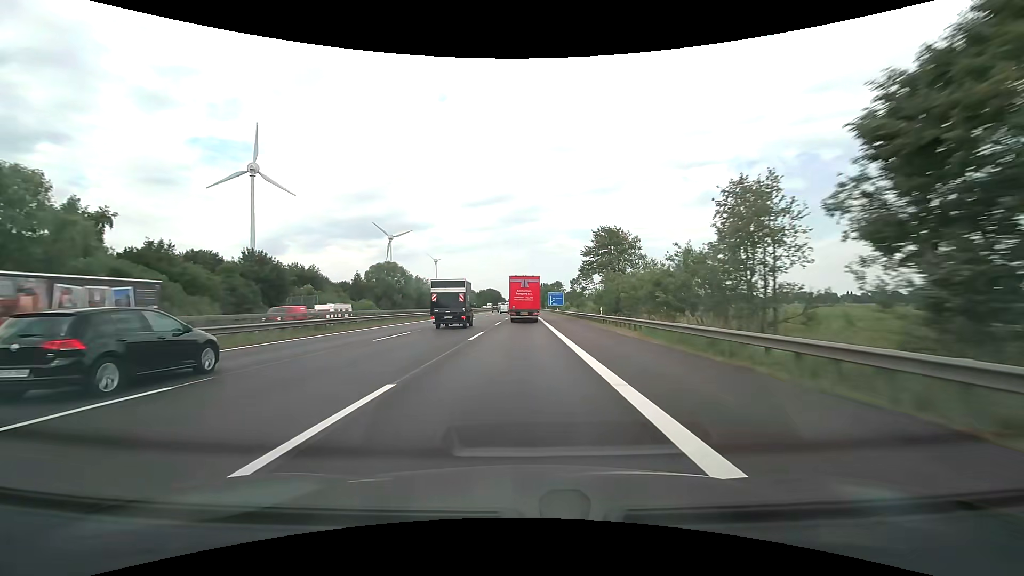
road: motorway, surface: asphalt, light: Day
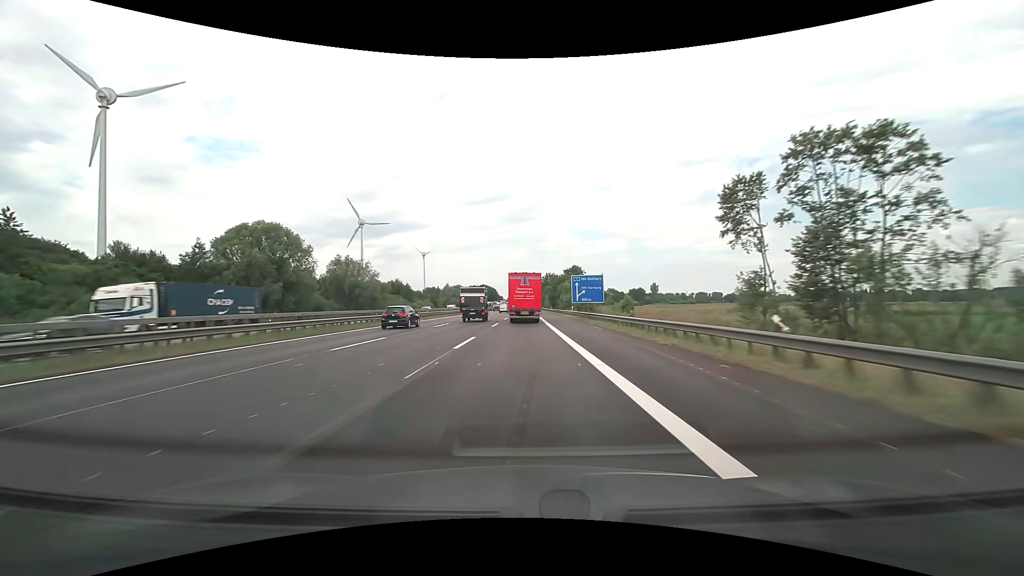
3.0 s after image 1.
(+0.1, +76.5) m; 0°
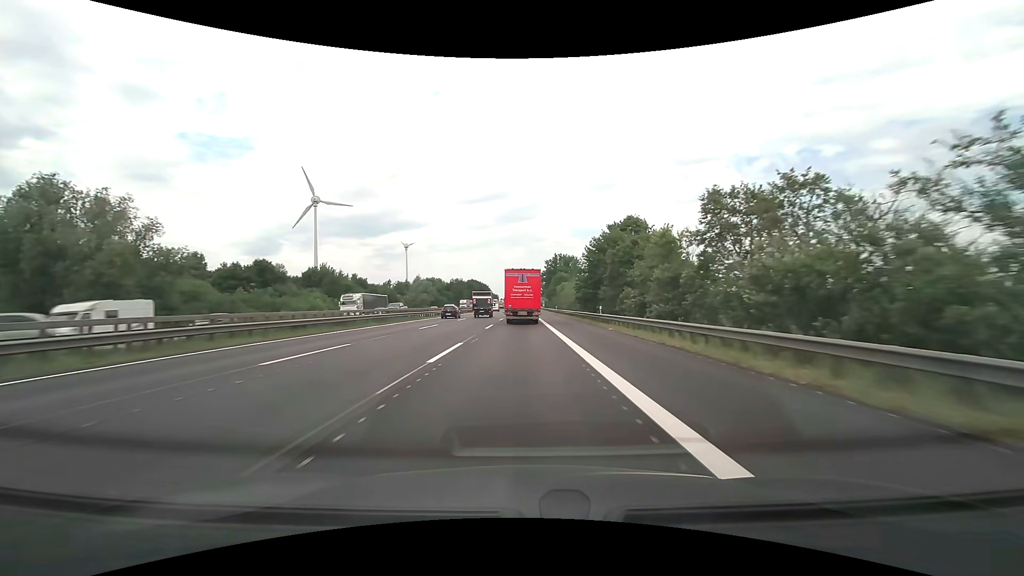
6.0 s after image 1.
(+0.1, +75.9) m; 0°
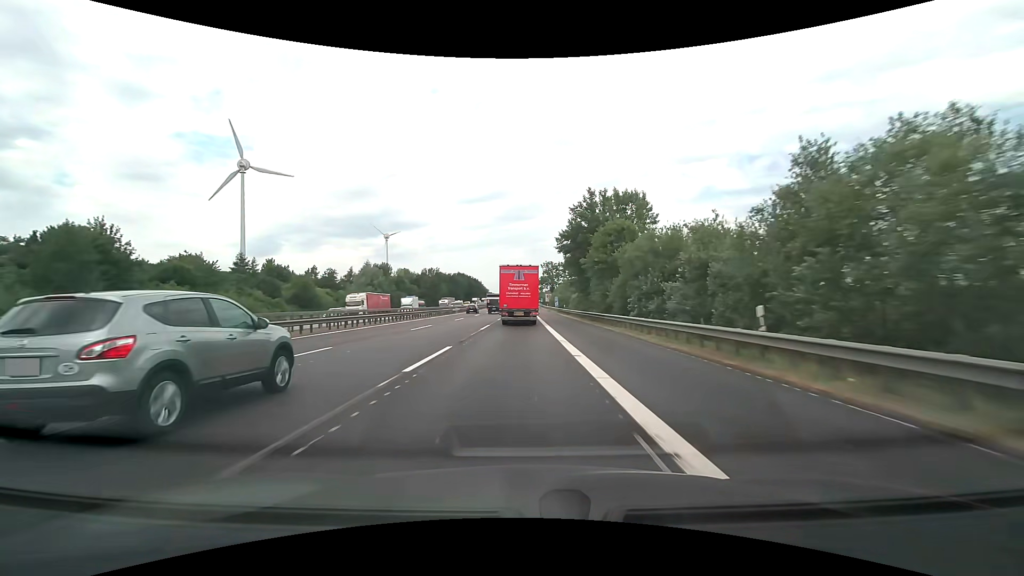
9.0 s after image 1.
(-0.1, +73.6) m; 0°
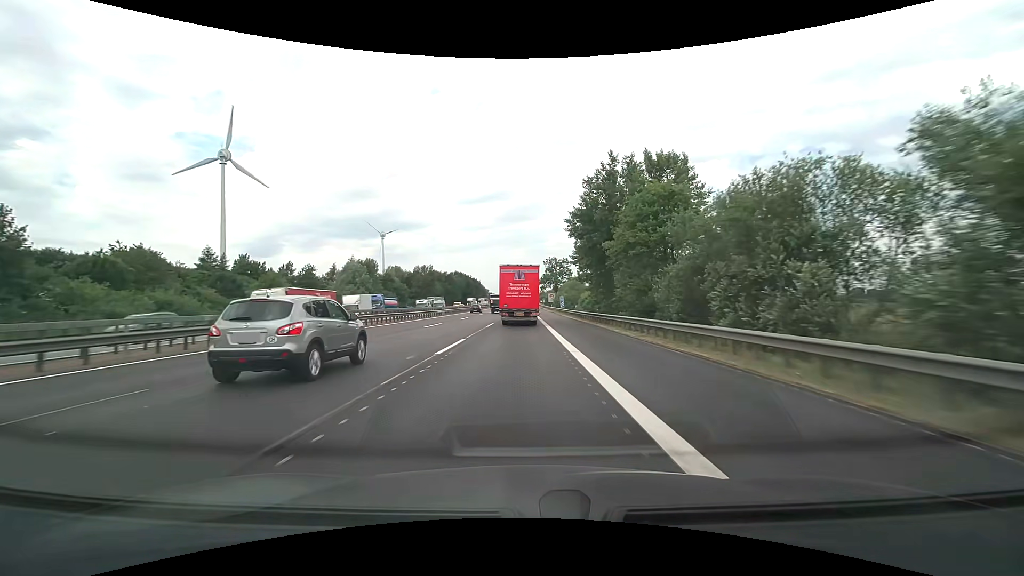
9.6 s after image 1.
(0.0, +14.5) m; 0°
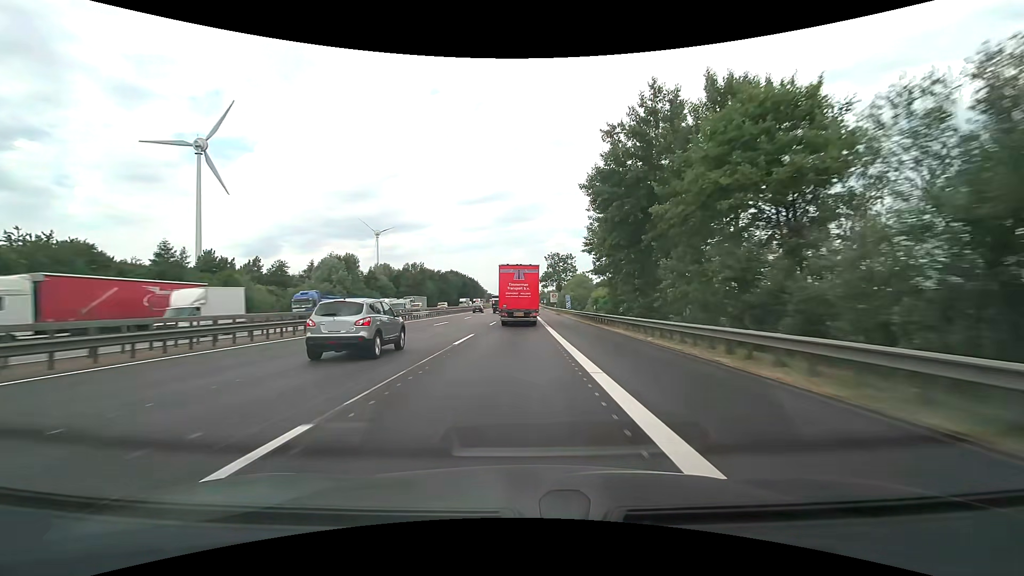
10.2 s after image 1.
(0.0, +14.4) m; 0°
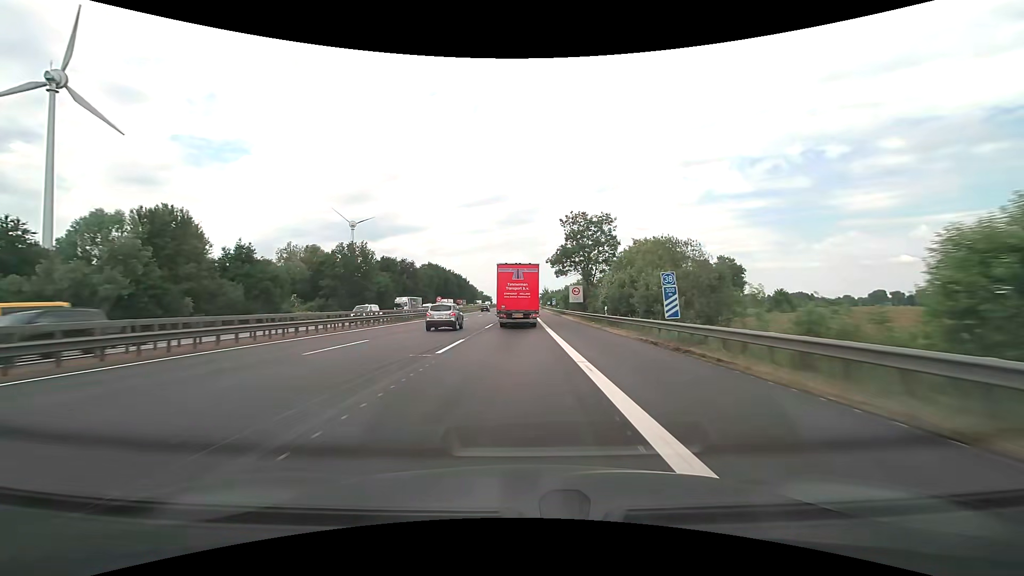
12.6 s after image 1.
(0.0, +57.3) m; 0°
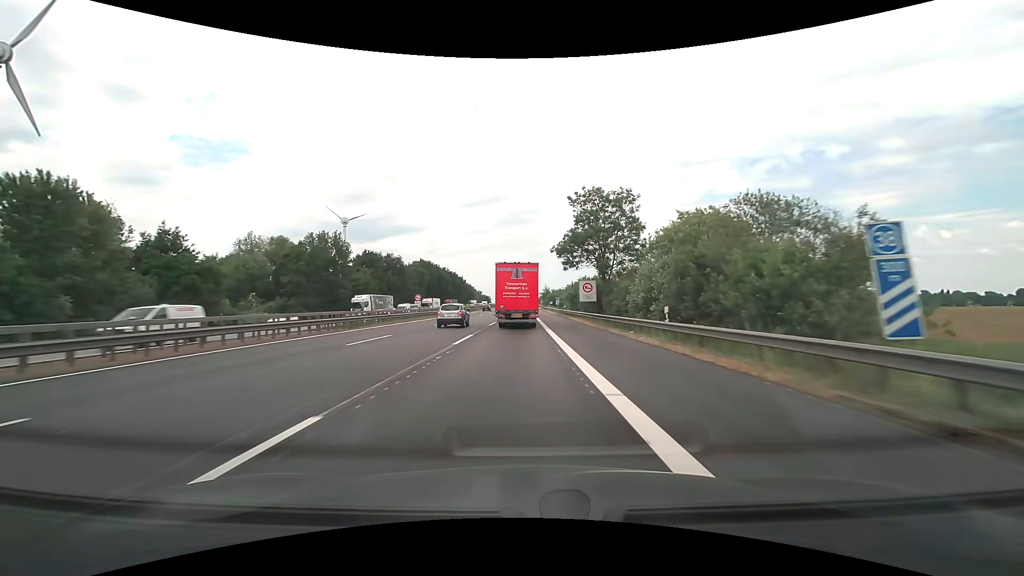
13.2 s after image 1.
(0.0, +14.3) m; 0°
(0, +10) (0, +20) (0, +30) (0, +40) (0, +50) (0, +60) (0, +70) (0, +80) (0, +90) (0, +100) m
